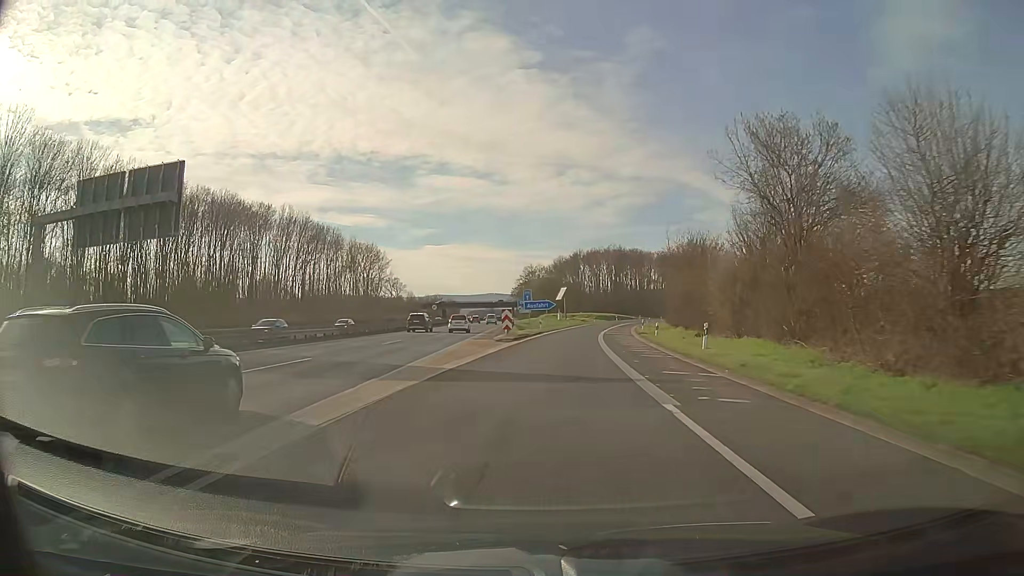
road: motorway_link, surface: asphalt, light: Day
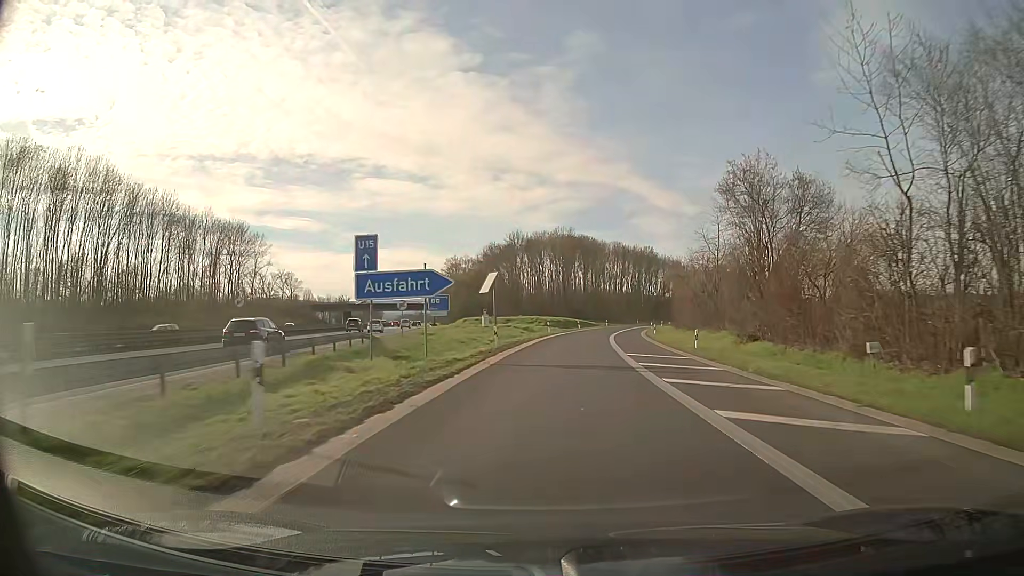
(+2.2, +50.8) m; +6°
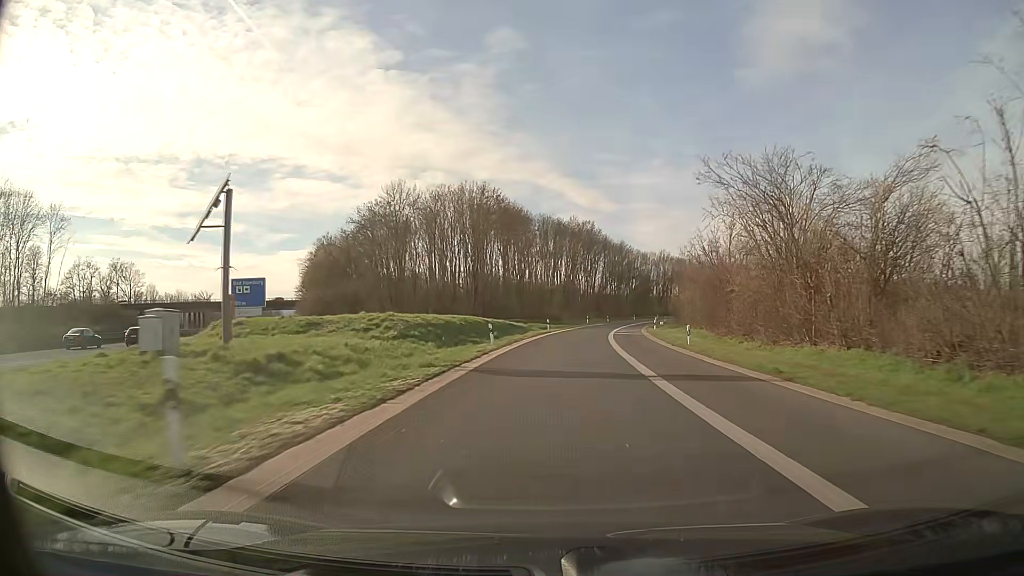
(+2.9, +51.1) m; +7°
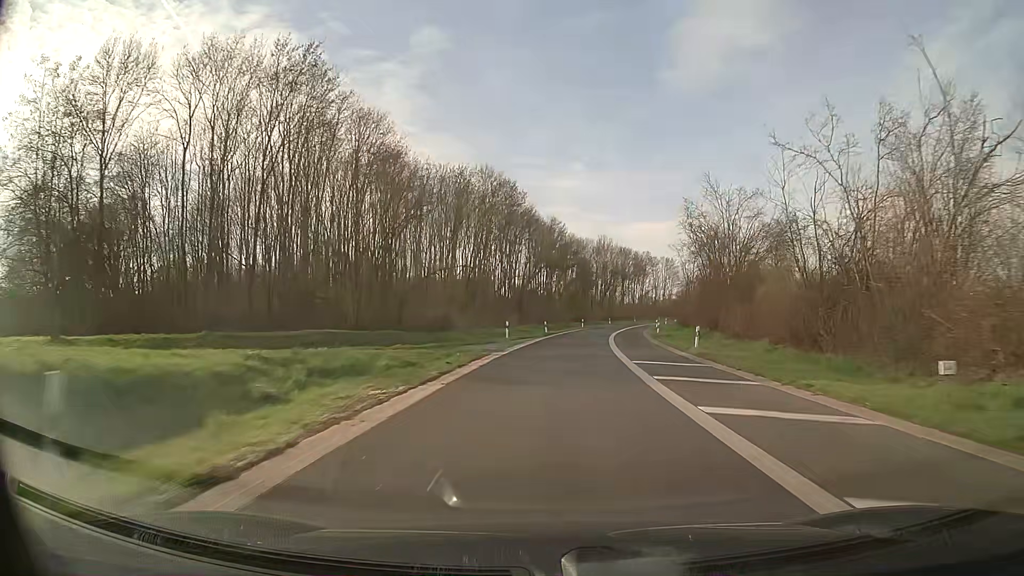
(+3.2, +51.9) m; +7°
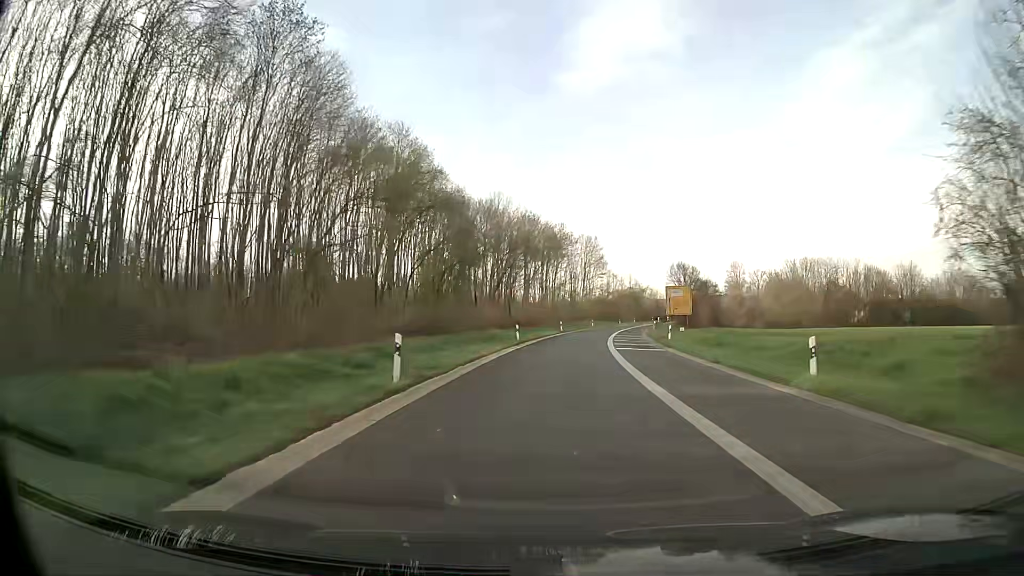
(+5.4, +65.8) m; +9°
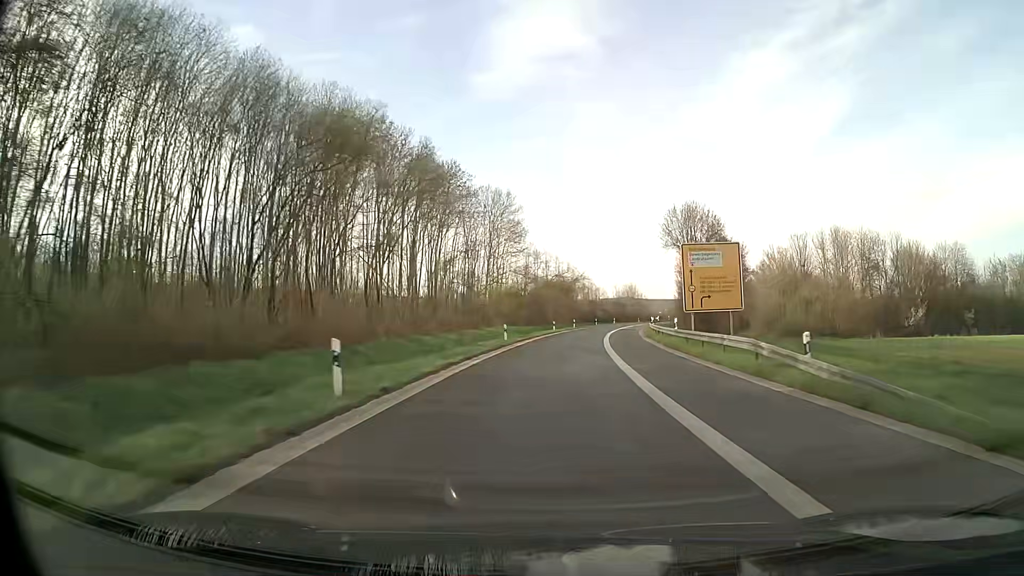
(+3.7, +53.4) m; +8°
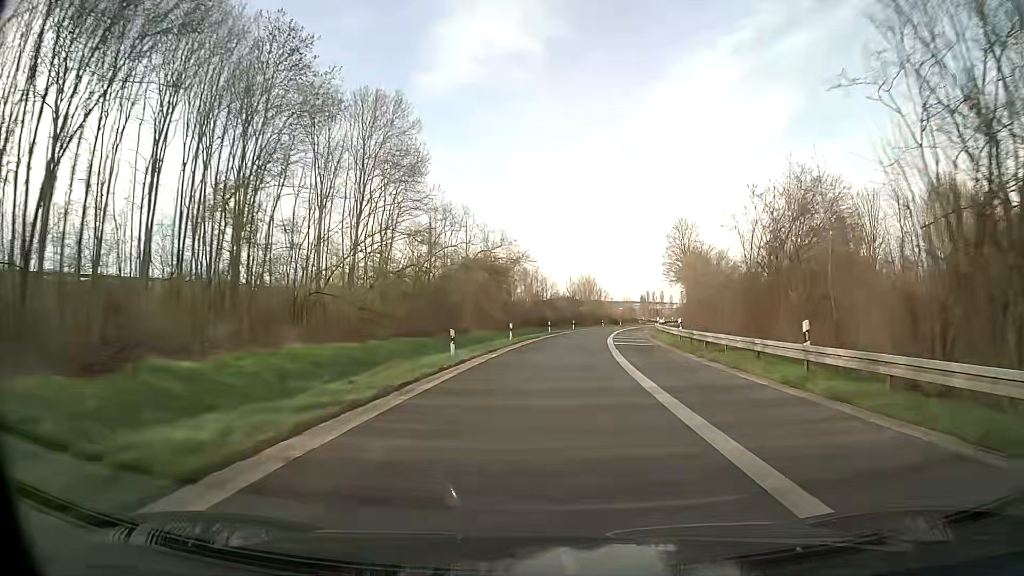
(+2.0, +40.5) m; +5°
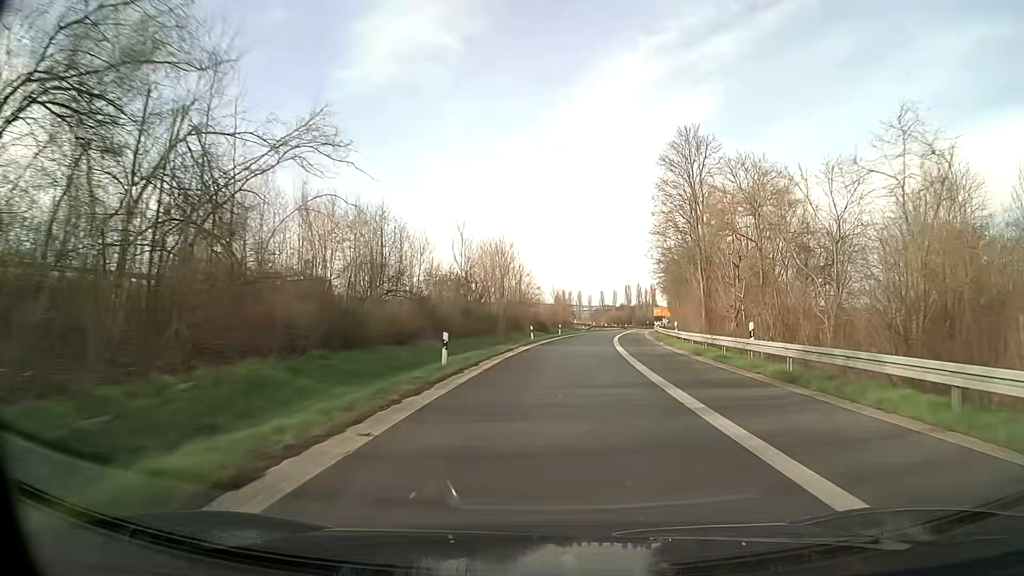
(+3.3, +54.2) m; +8°
(0, +10) (+1, +20) (+1, +30) (+2, +40) (+3, +50) (+4, +60) (+6, +70) (+7, +80) (+9, +89) (+11, +99) m
